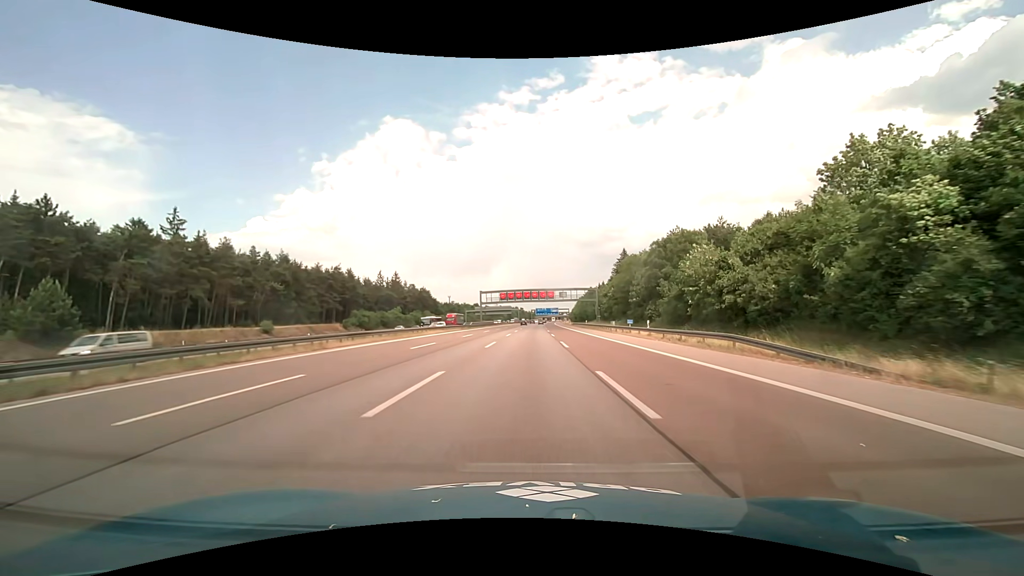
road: motorway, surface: asphalt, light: Day
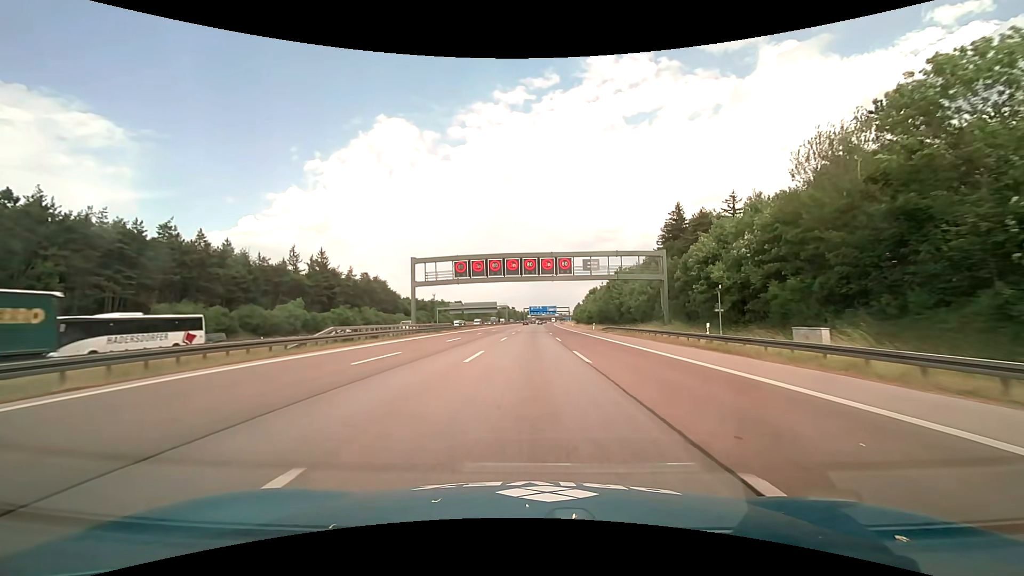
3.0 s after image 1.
(+0.4, +62.6) m; +1°
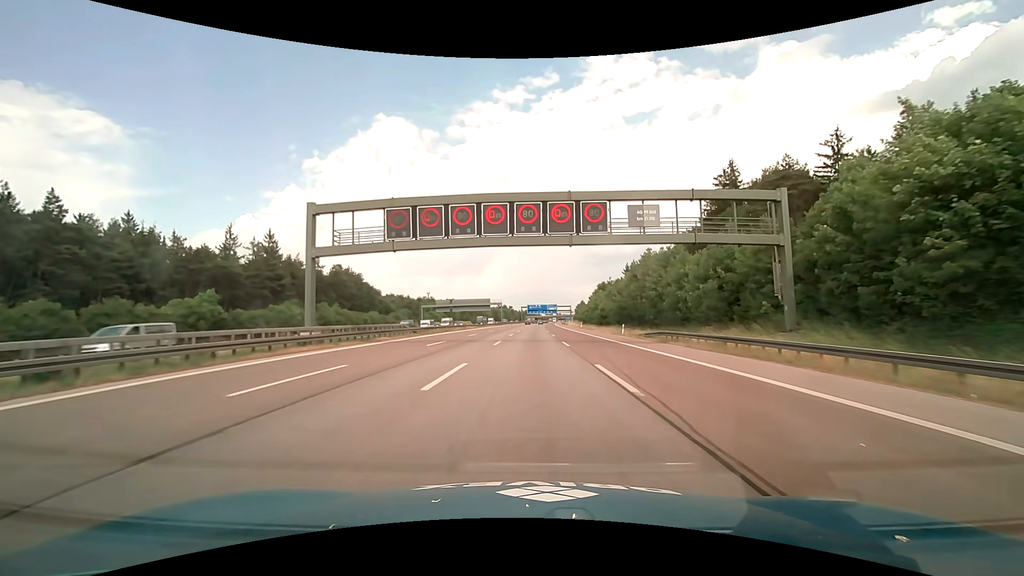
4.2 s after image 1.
(+0.1, +25.0) m; 0°
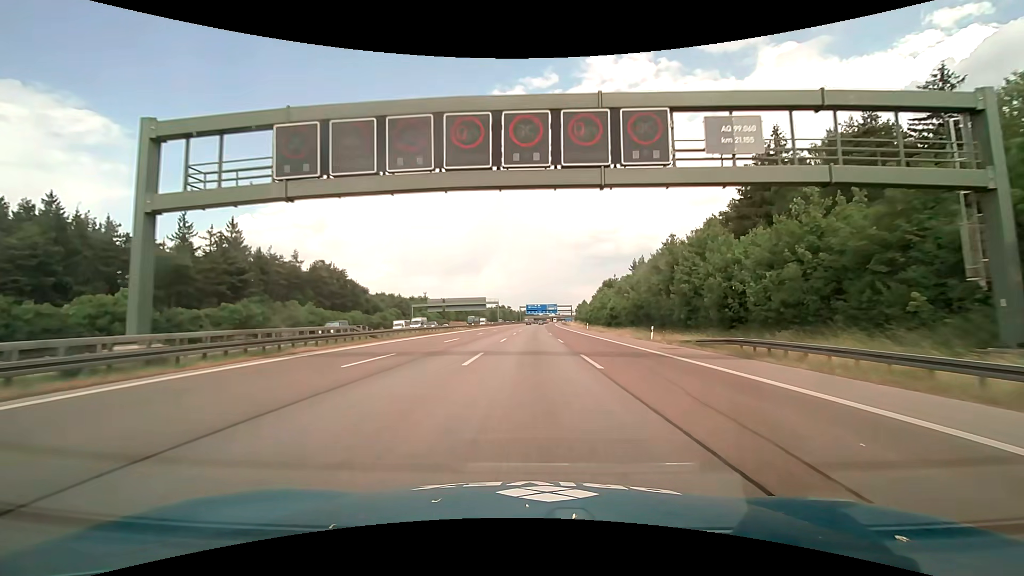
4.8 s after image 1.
(0.0, +12.5) m; 0°
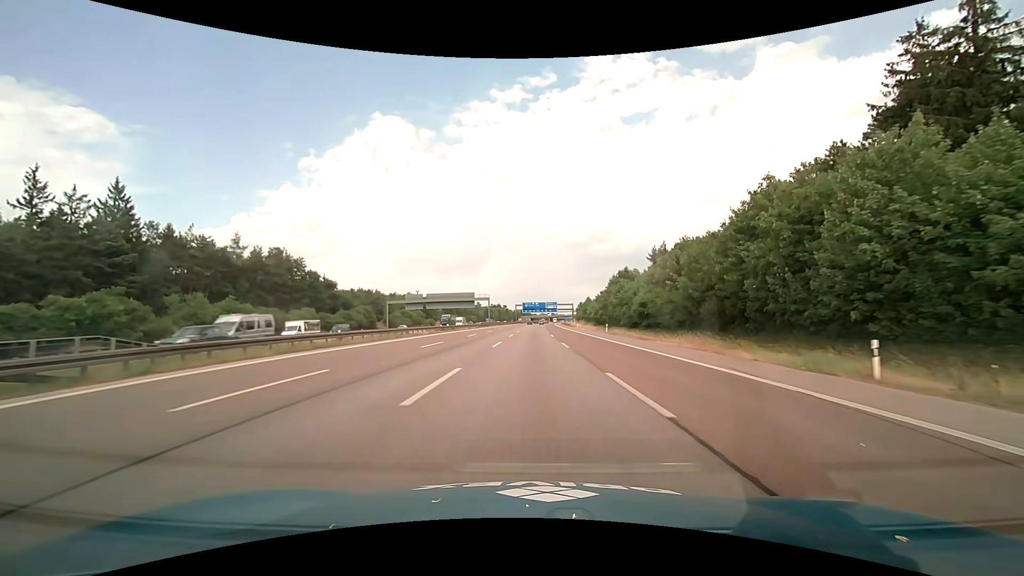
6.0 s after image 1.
(+0.1, +25.0) m; 0°
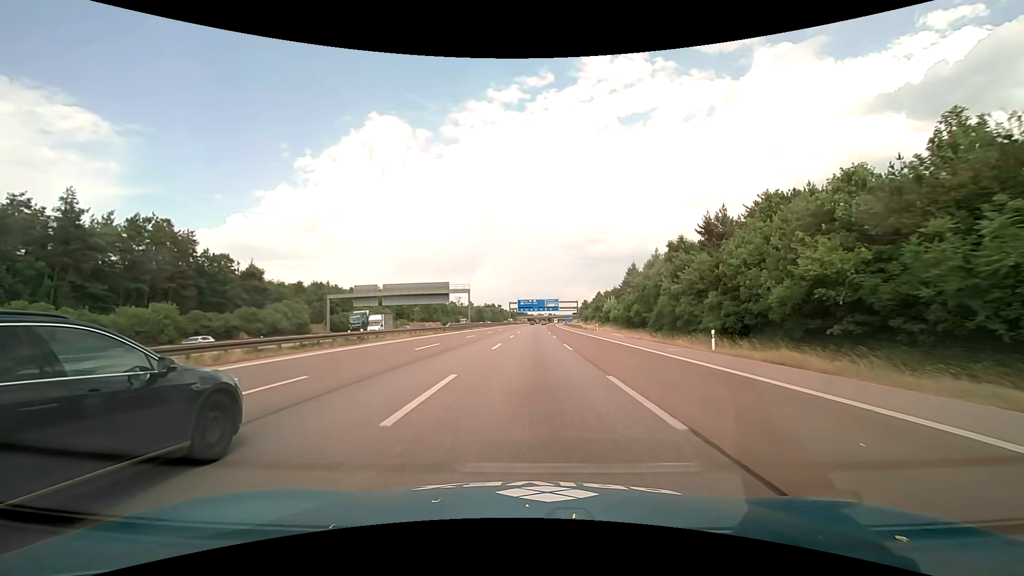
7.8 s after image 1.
(+0.1, +37.5) m; 0°
(0, +10) (0, +20) (0, +30) (0, +40) (0, +50) (+1, +60) (+1, +70) (+1, +80) (+1, +90) (+1, +100) m
